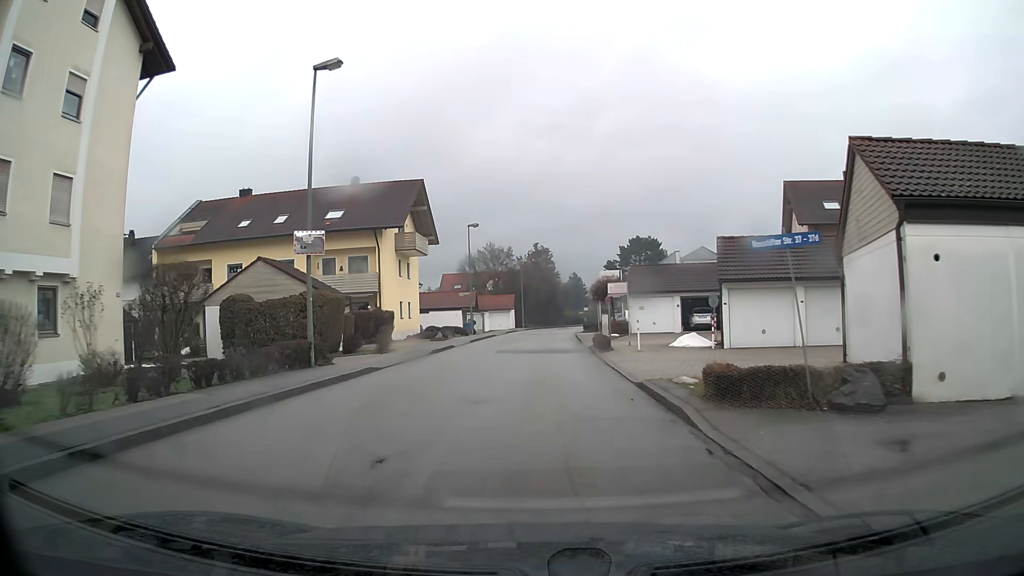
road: unclassified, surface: asphalt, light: Day
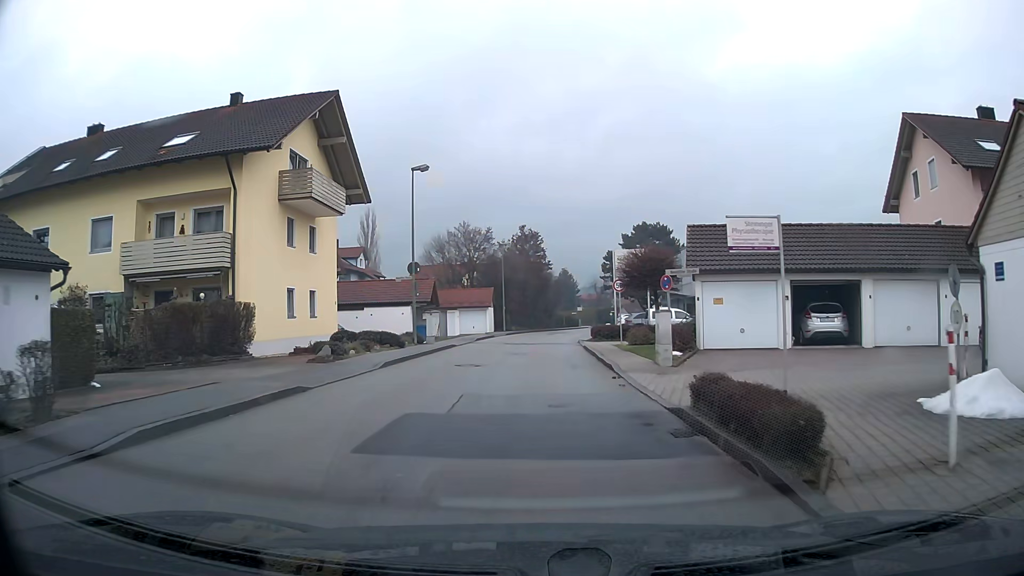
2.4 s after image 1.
(+0.1, +19.2) m; +1°
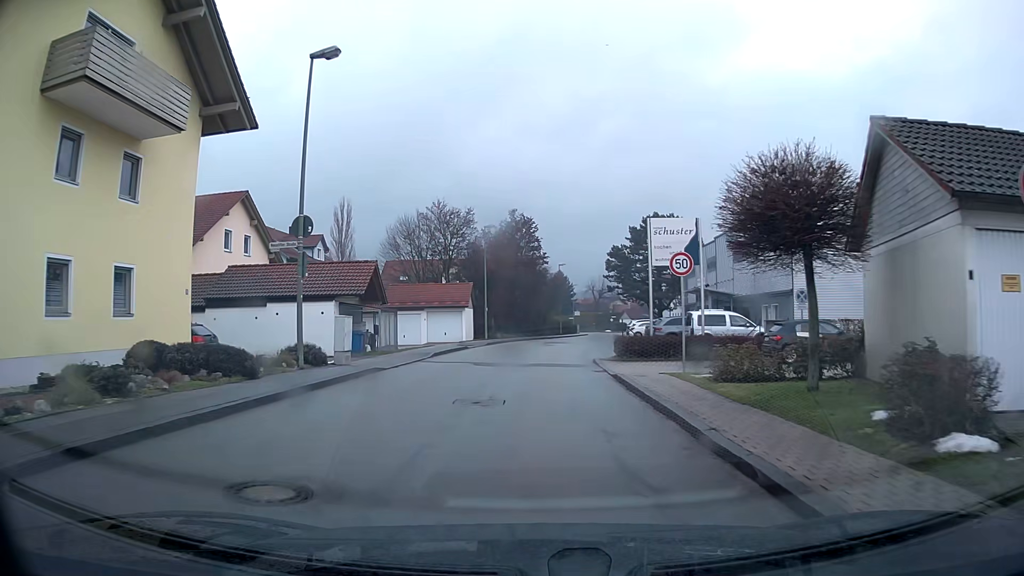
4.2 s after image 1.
(+0.1, +14.4) m; +1°
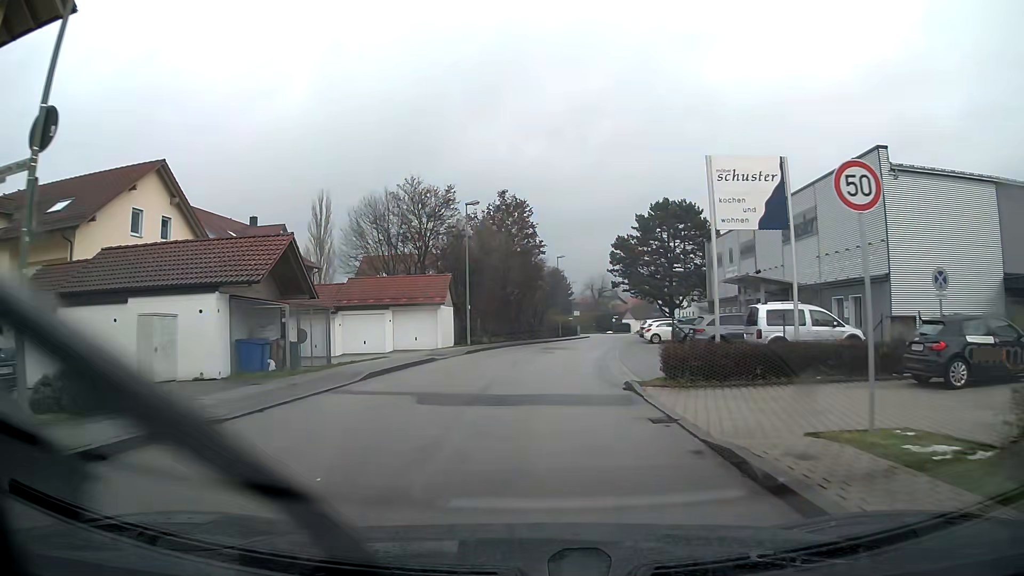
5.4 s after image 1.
(0.0, +10.0) m; 0°
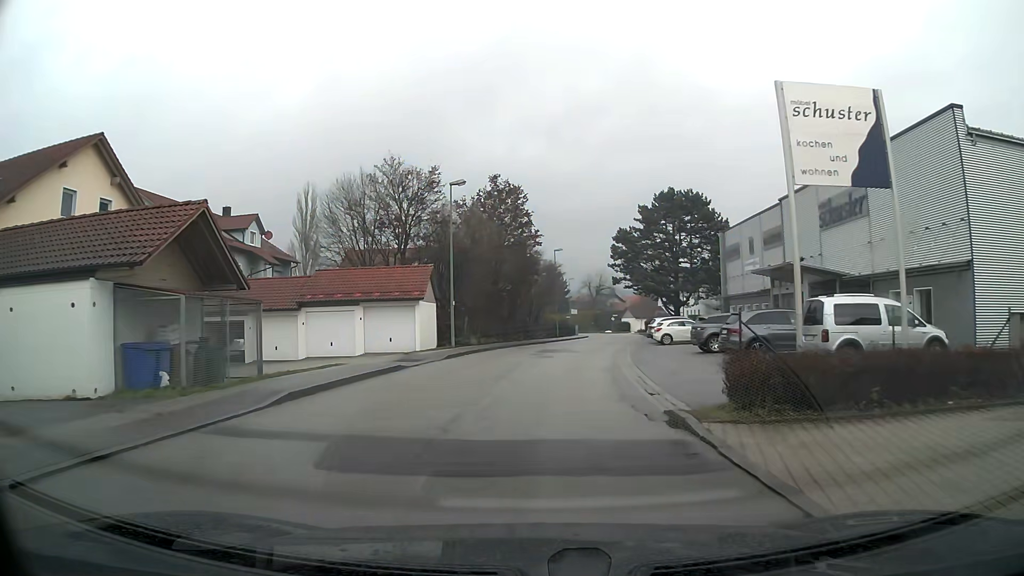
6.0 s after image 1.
(0.0, +5.4) m; +1°
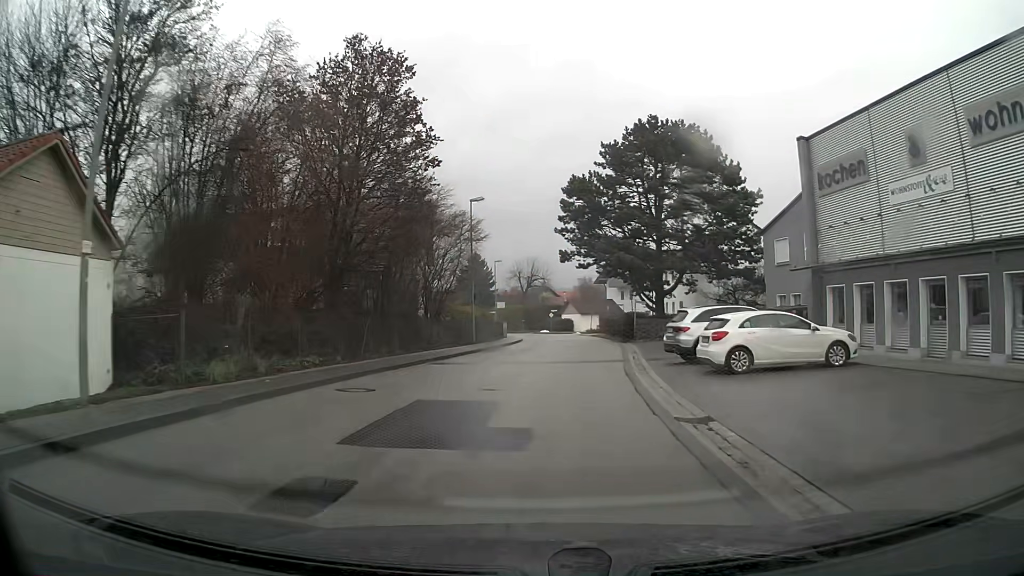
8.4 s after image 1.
(+1.3, +24.8) m; +6°
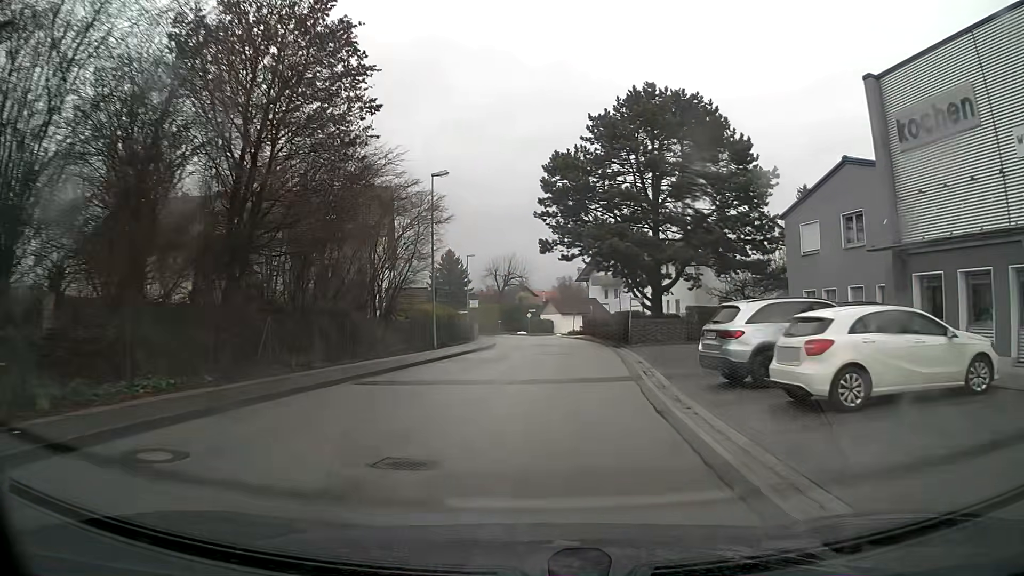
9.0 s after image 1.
(+0.1, +6.9) m; +2°
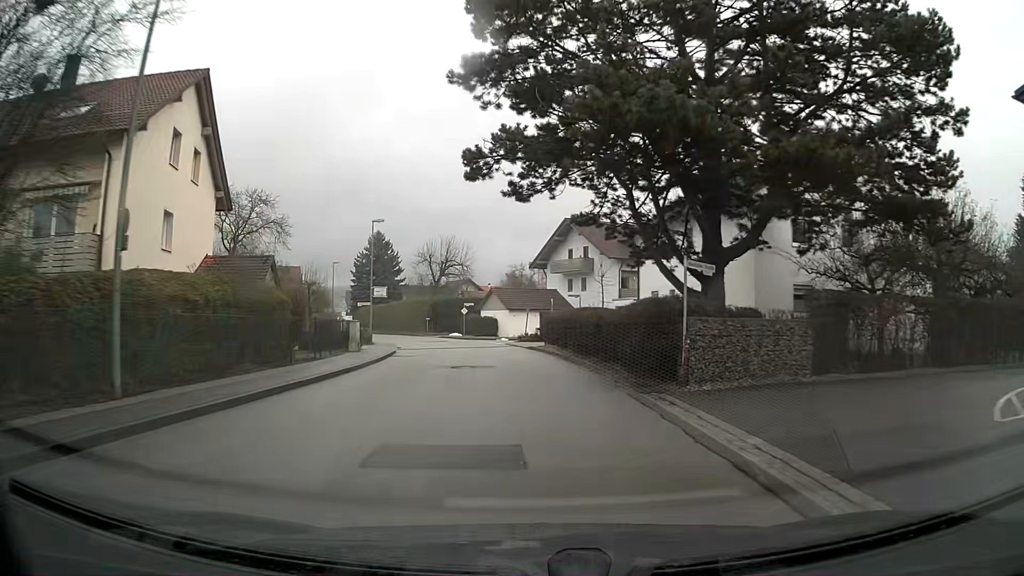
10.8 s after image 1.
(+0.8, +21.5) m; +3°
(0, +10) (-1, +20) (-2, +30) (-4, +40) (-7, +49) (-10, +59) (-14, +68) (-19, +77) (-23, +86) (-27, +95) m
